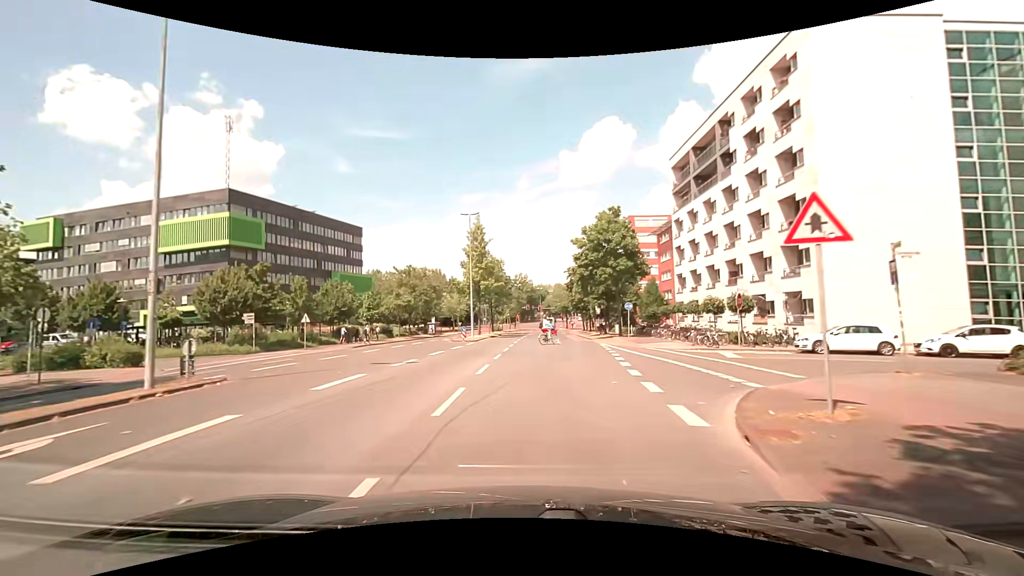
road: unclassified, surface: asphalt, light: Day
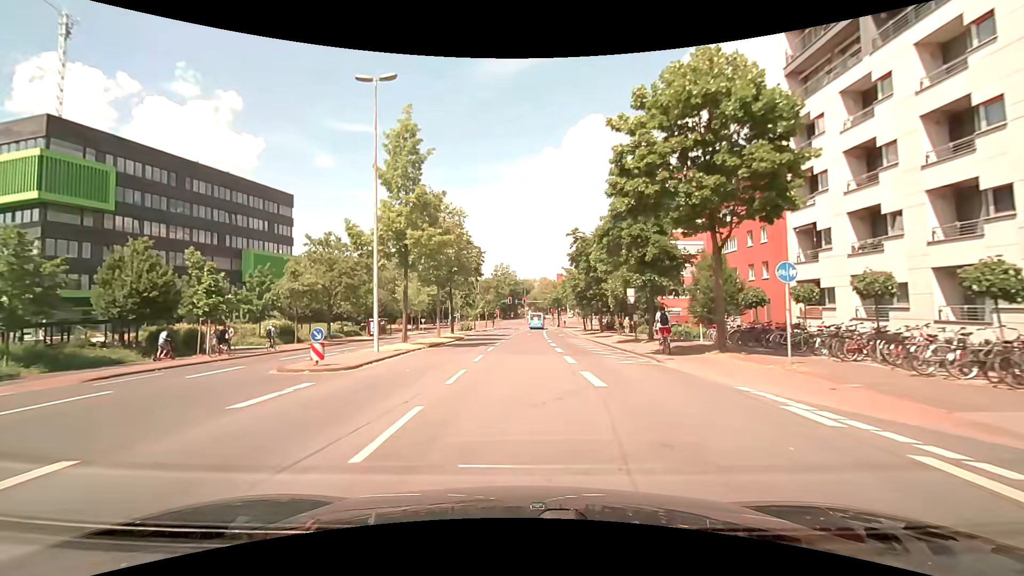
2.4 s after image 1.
(+0.6, +26.9) m; +2°
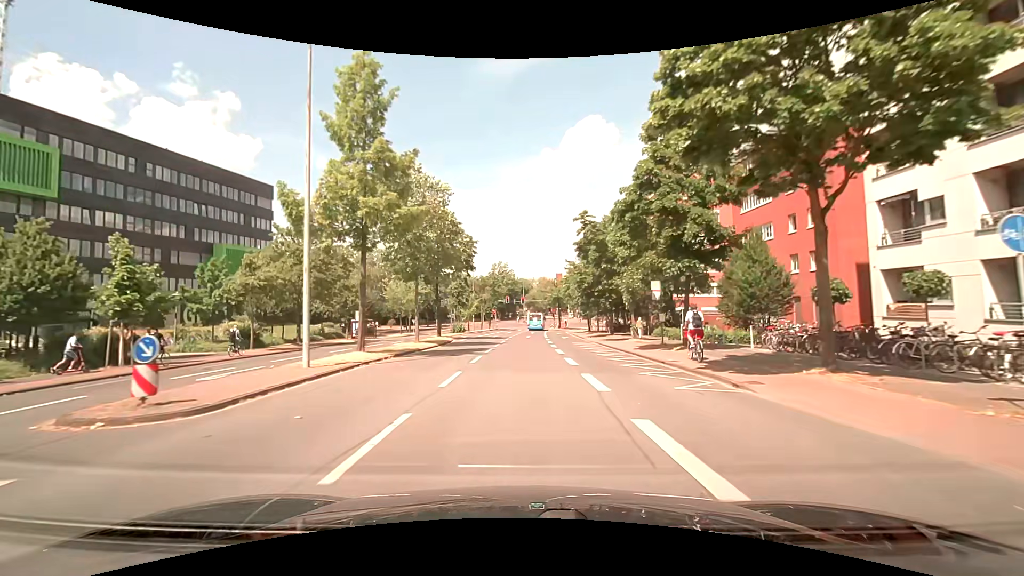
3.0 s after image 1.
(0.0, +6.7) m; 0°
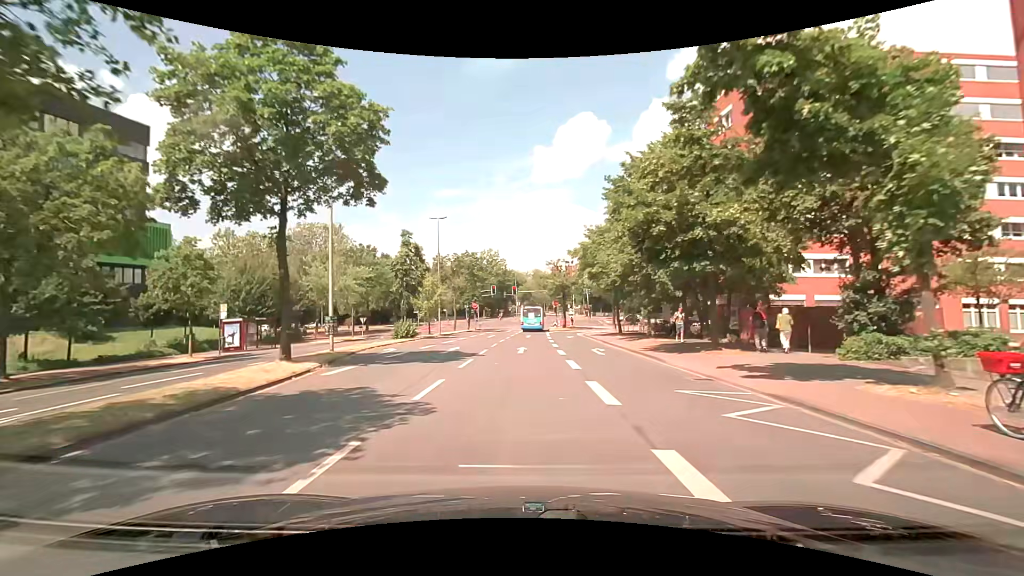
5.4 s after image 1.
(+0.1, +25.7) m; 0°
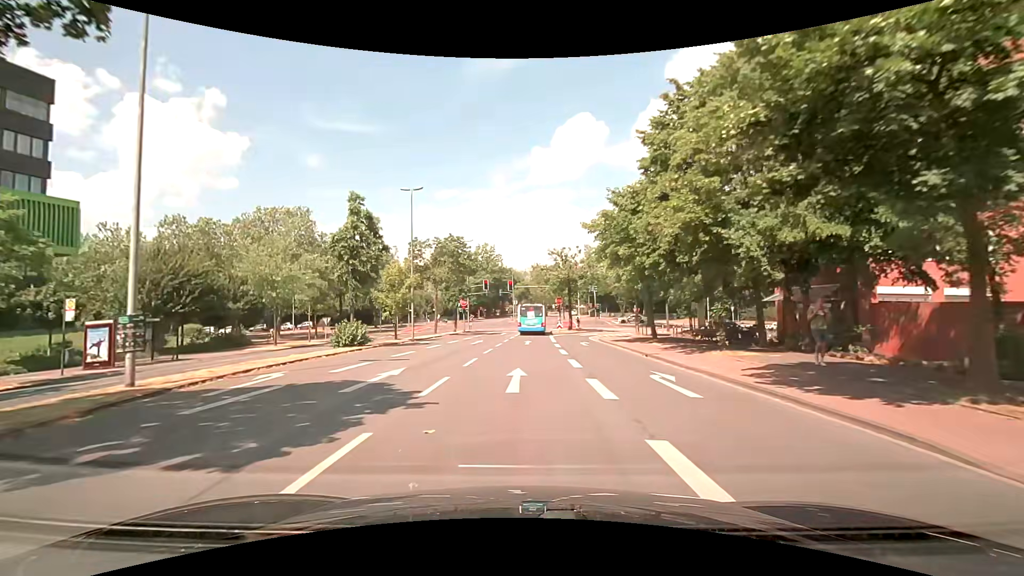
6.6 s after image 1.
(+0.1, +11.5) m; 0°
